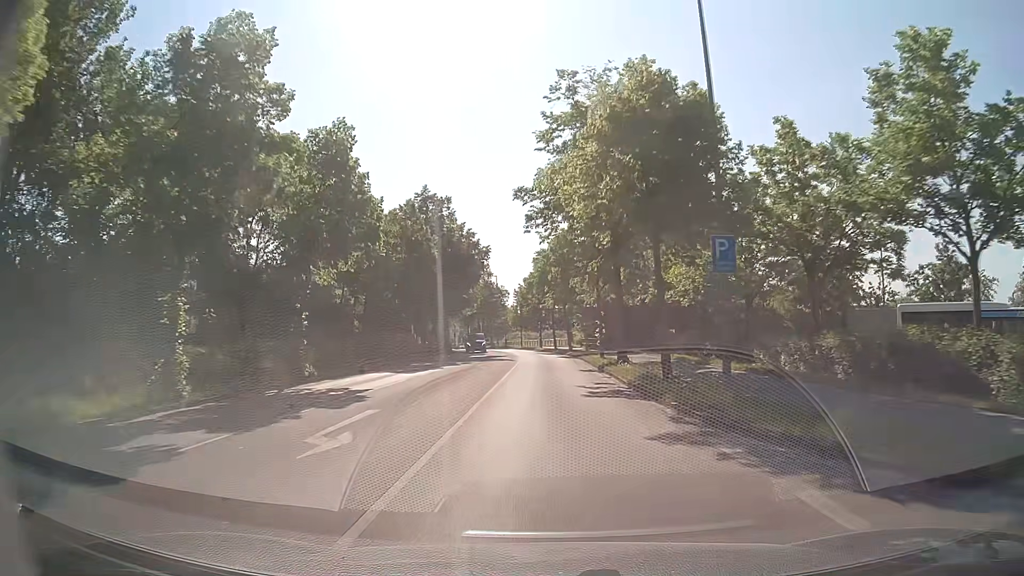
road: tertiary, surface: asphalt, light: Day
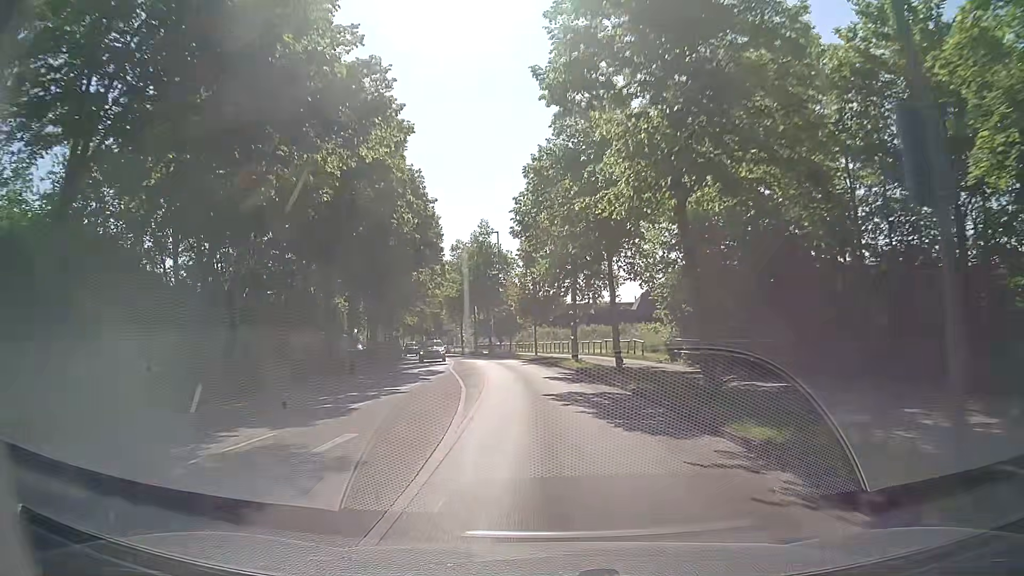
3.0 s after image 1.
(-0.3, +42.3) m; -2°
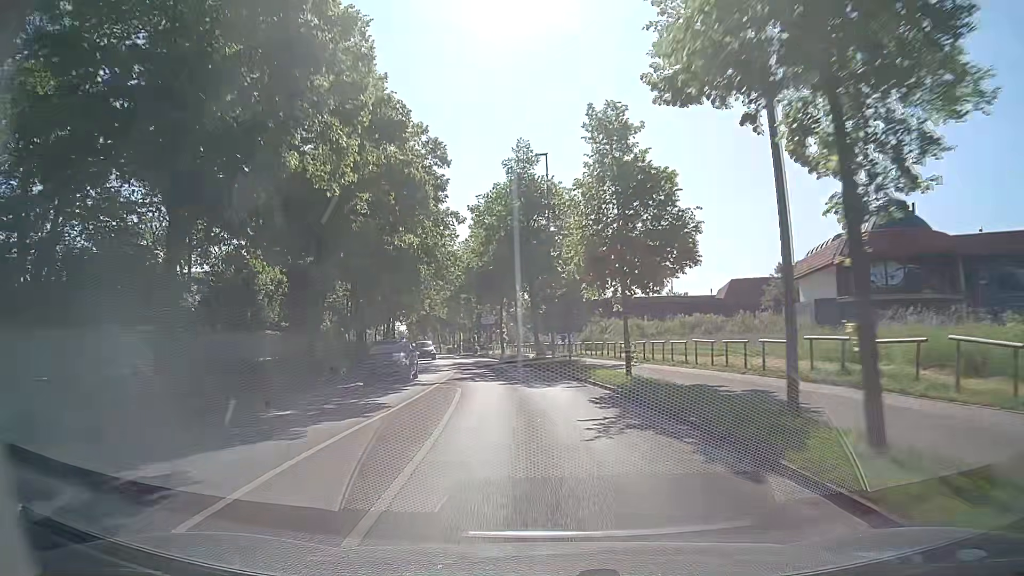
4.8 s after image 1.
(-1.0, +25.2) m; -5°
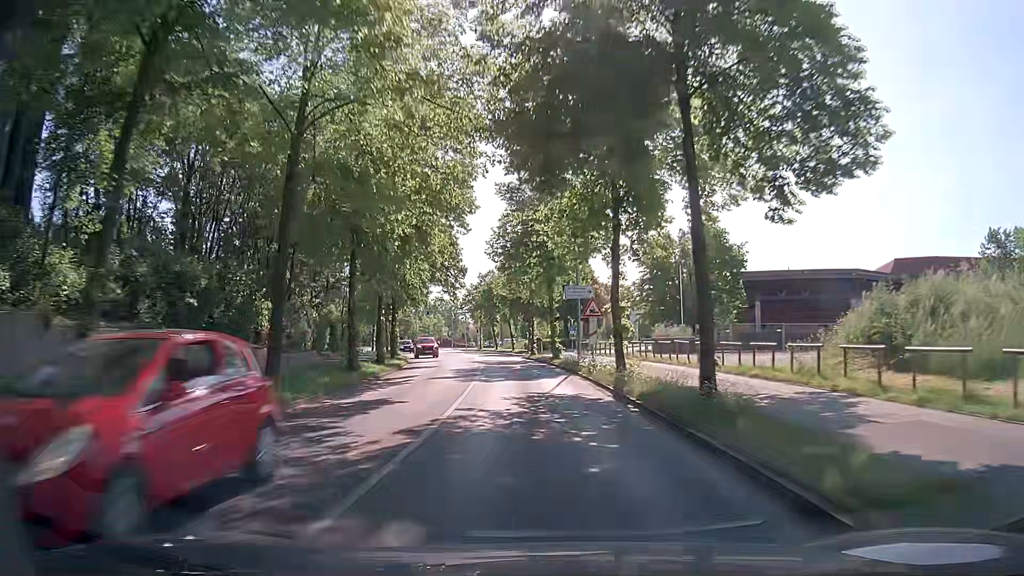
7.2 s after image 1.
(-2.9, +34.0) m; -8°
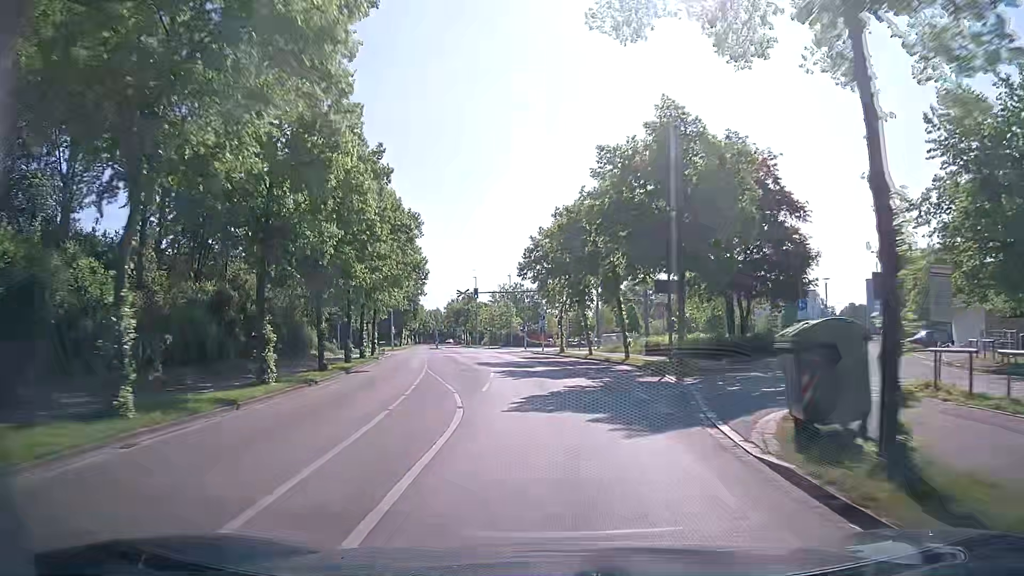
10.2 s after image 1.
(-3.3, +43.0) m; -8°
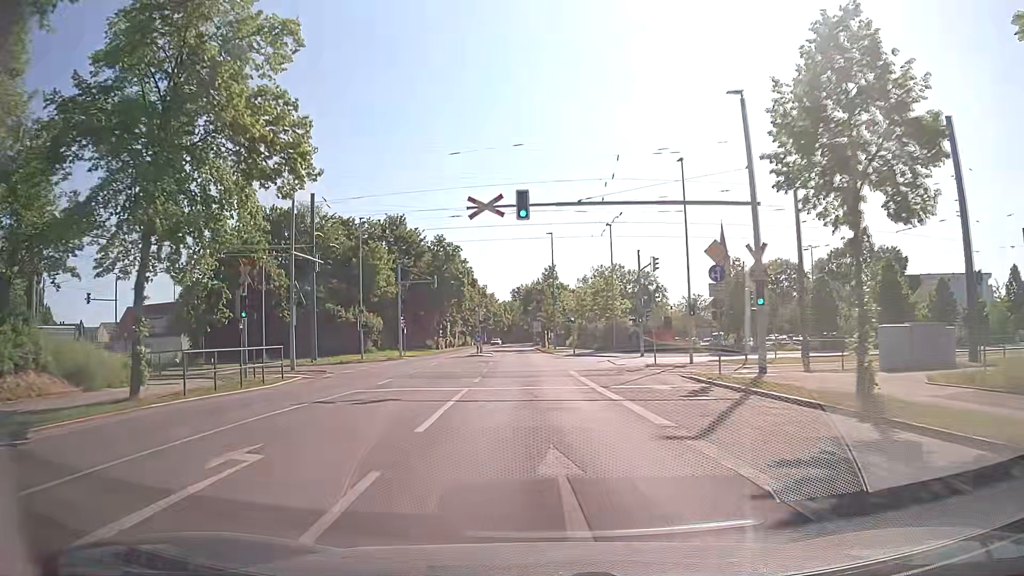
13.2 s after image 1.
(-3.1, +43.1) m; -8°
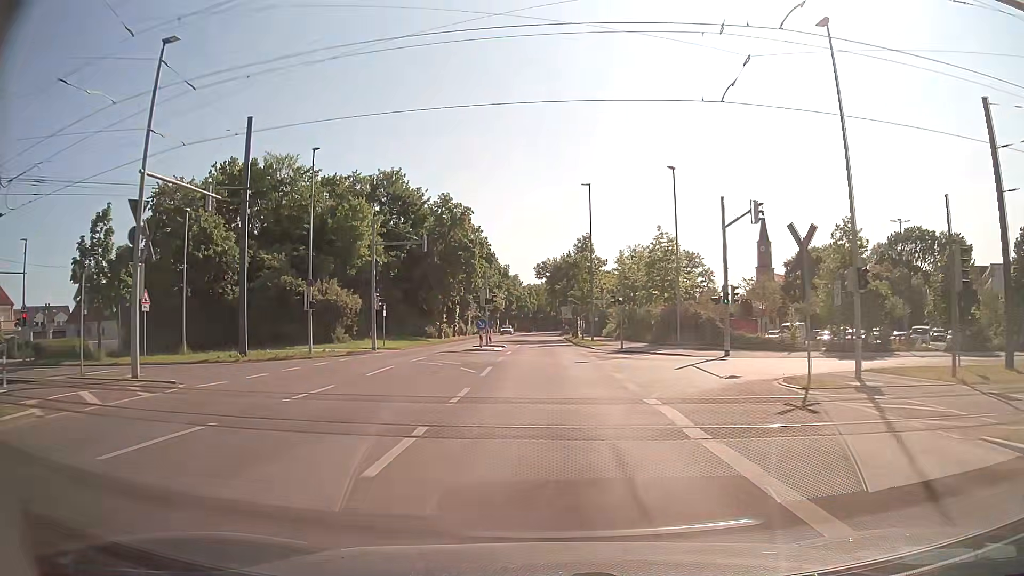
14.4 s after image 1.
(-0.4, +16.4) m; -2°
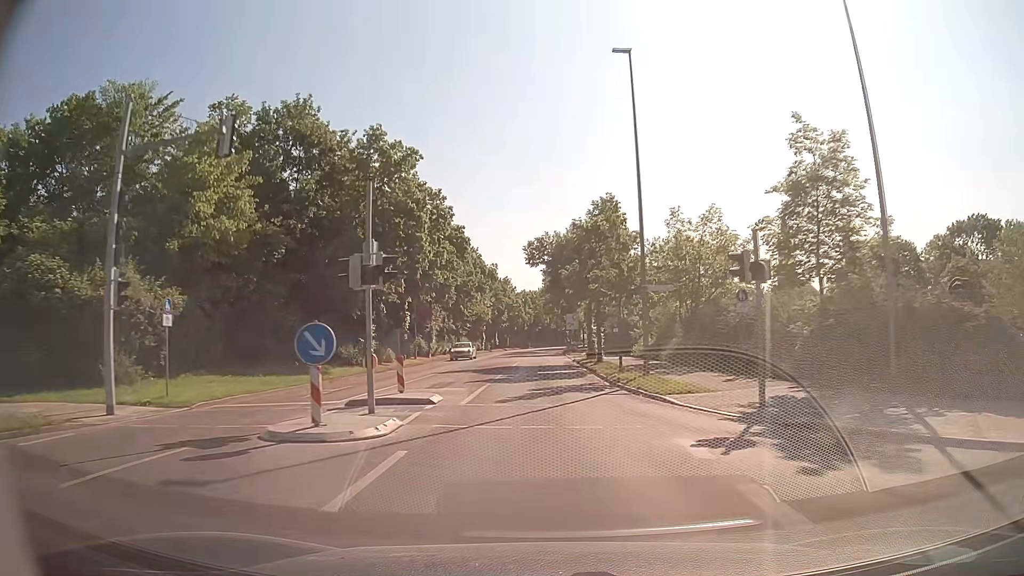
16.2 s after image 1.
(0.0, +25.0) m; 0°
(0, +10) (0, +20) (0, +30) (0, +40) (0, +50) (-1, +60) (-1, +70) (0, +80) (0, +90) (+1, +100) m
